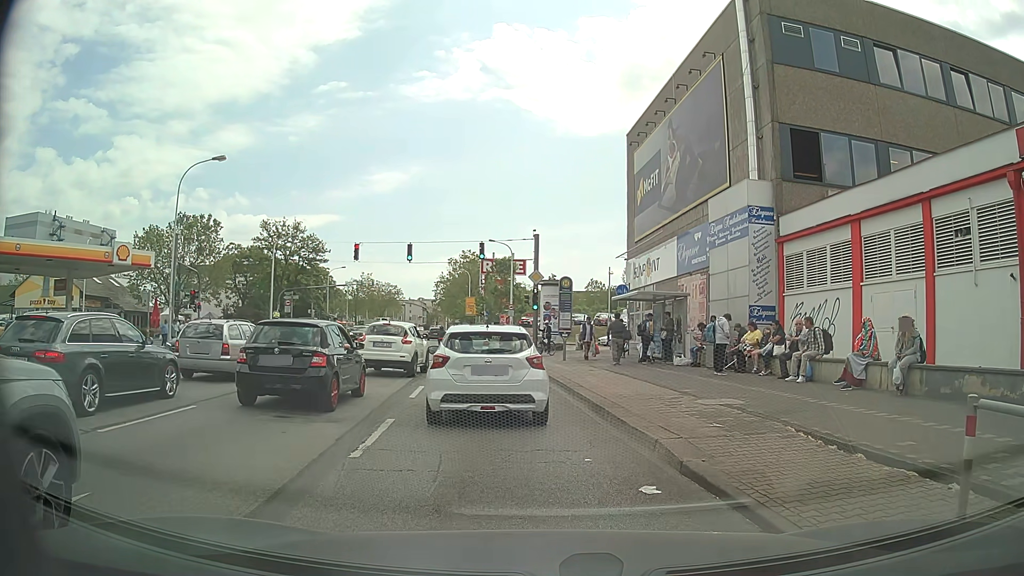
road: primary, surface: asphalt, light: Day
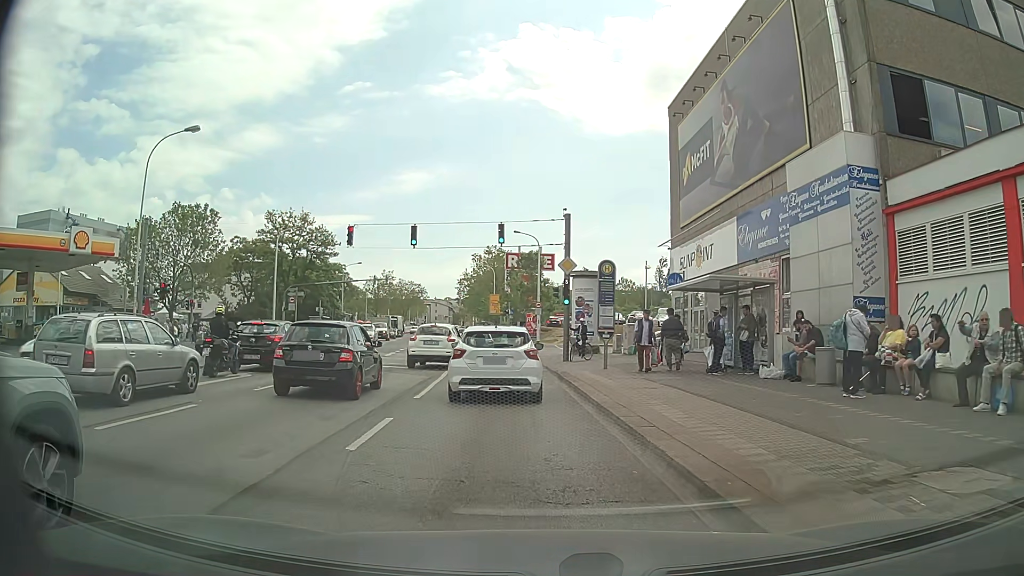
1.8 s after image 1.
(-0.2, +6.5) m; -3°
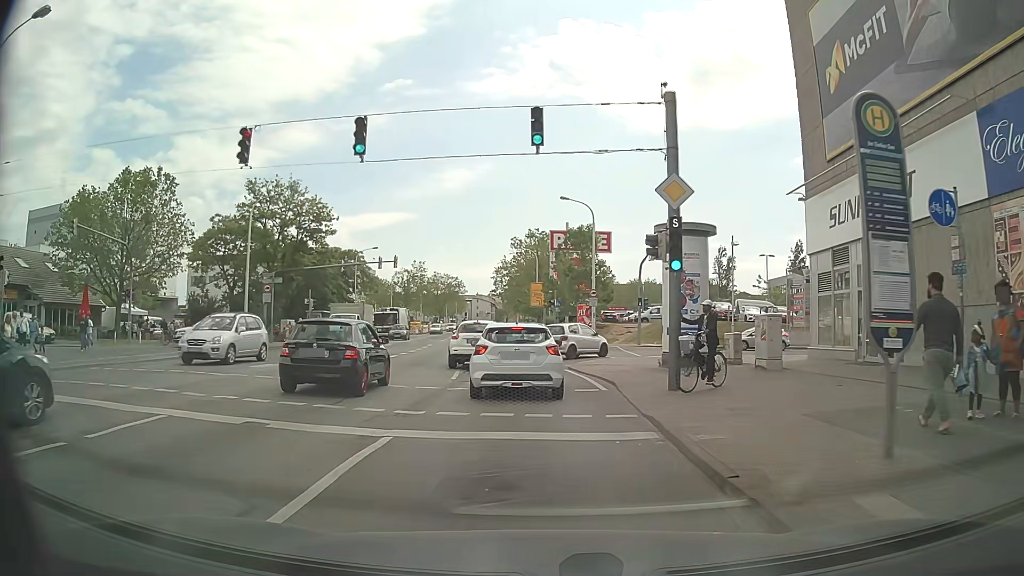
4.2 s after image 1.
(-0.5, +15.2) m; -4°
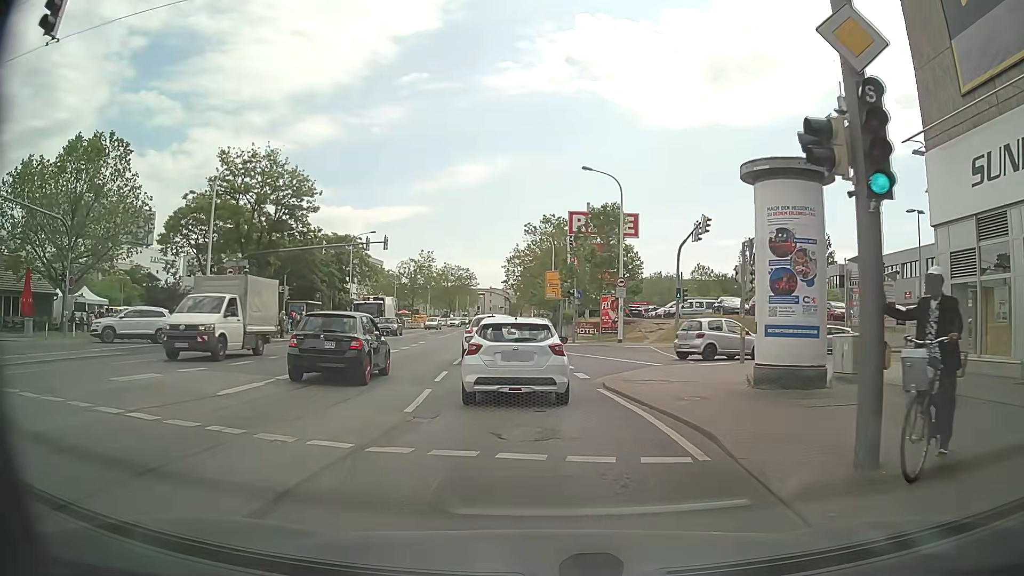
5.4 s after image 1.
(0.0, +7.8) m; +1°
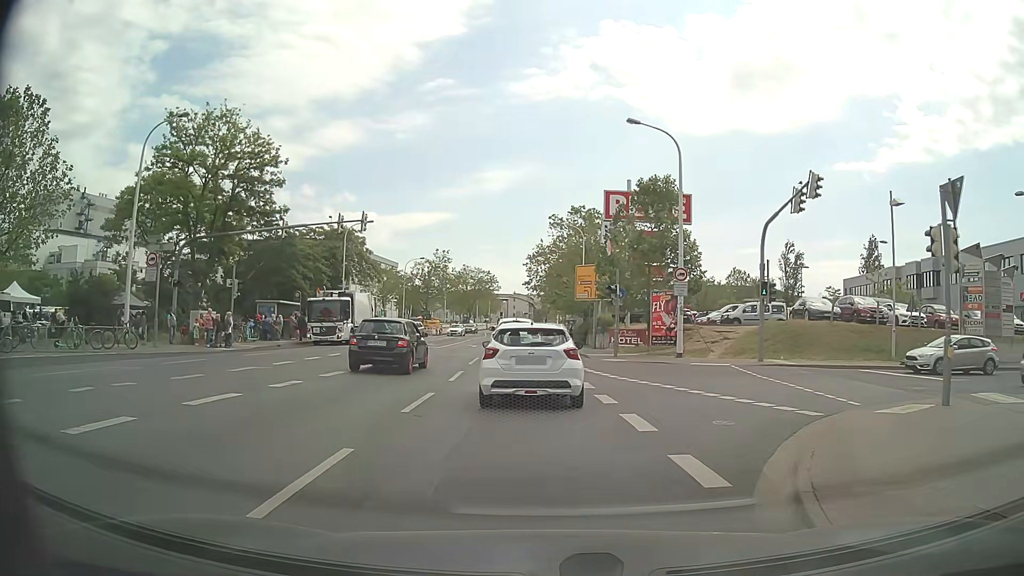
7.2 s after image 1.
(-0.4, +10.8) m; -2°
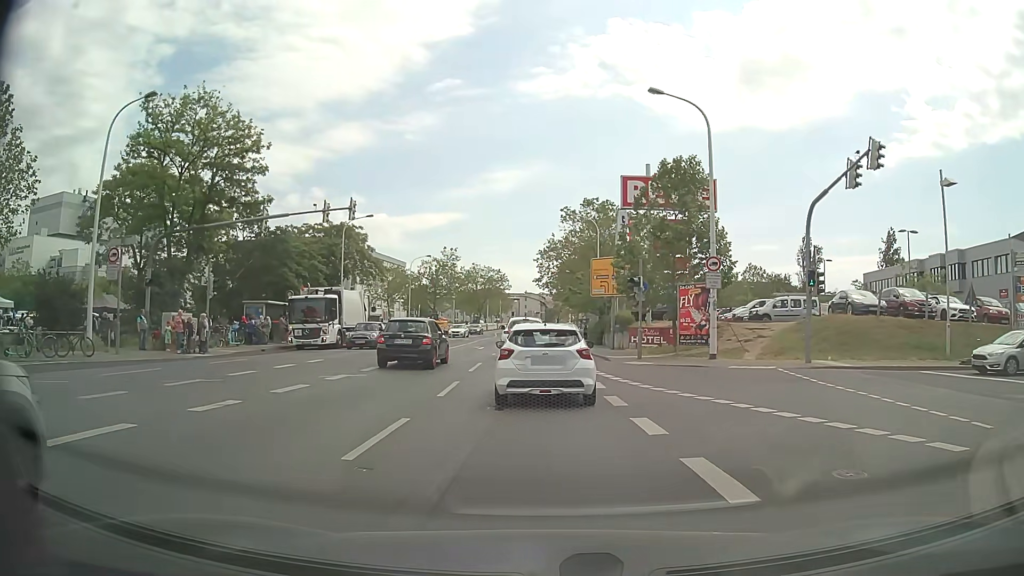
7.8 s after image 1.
(-0.1, +3.8) m; -2°
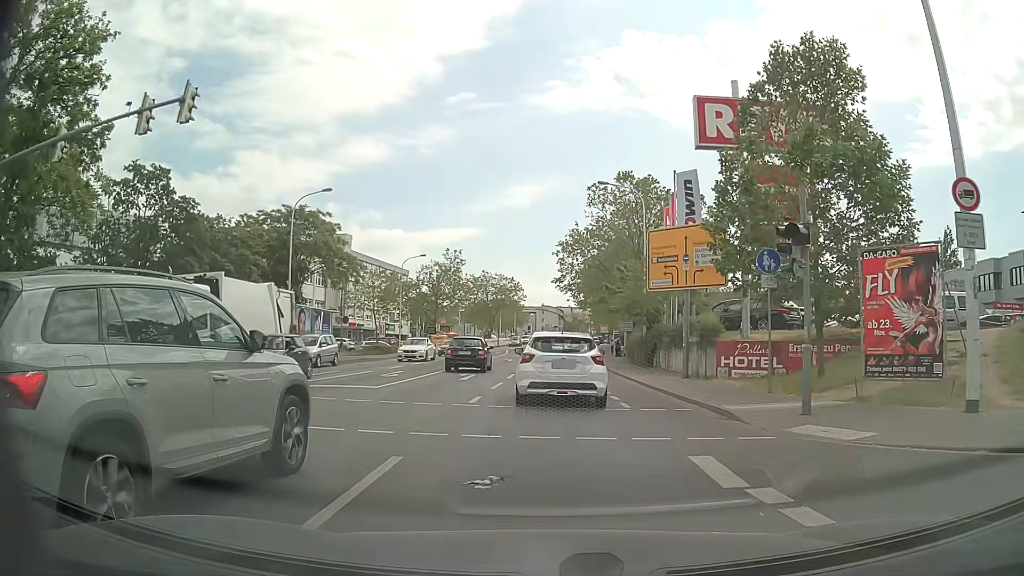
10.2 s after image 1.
(-0.4, +15.5) m; -1°
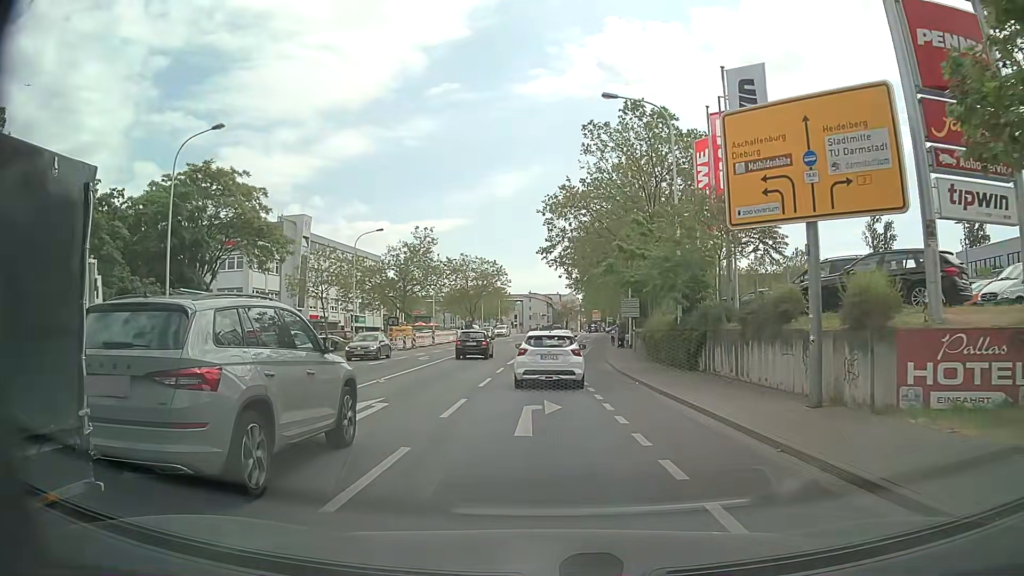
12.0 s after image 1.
(0.0, +12.8) m; 0°
(0, +10) (0, +20) (0, +30) (+1, +40) (+2, +50) (+3, +60) (+4, +70) (+5, +80) (+6, +90) (+6, +100) m
